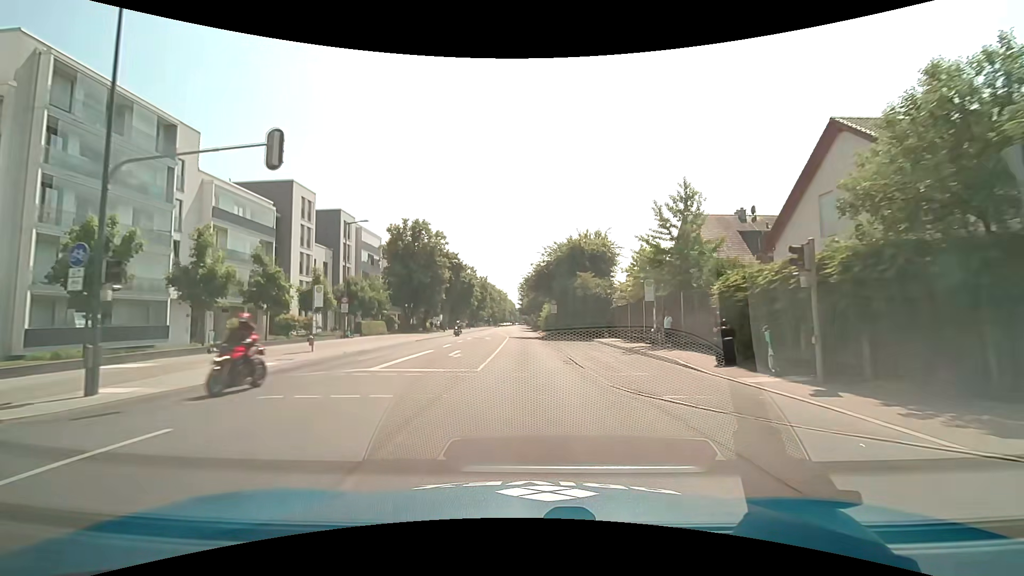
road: secondary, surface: asphalt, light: Day
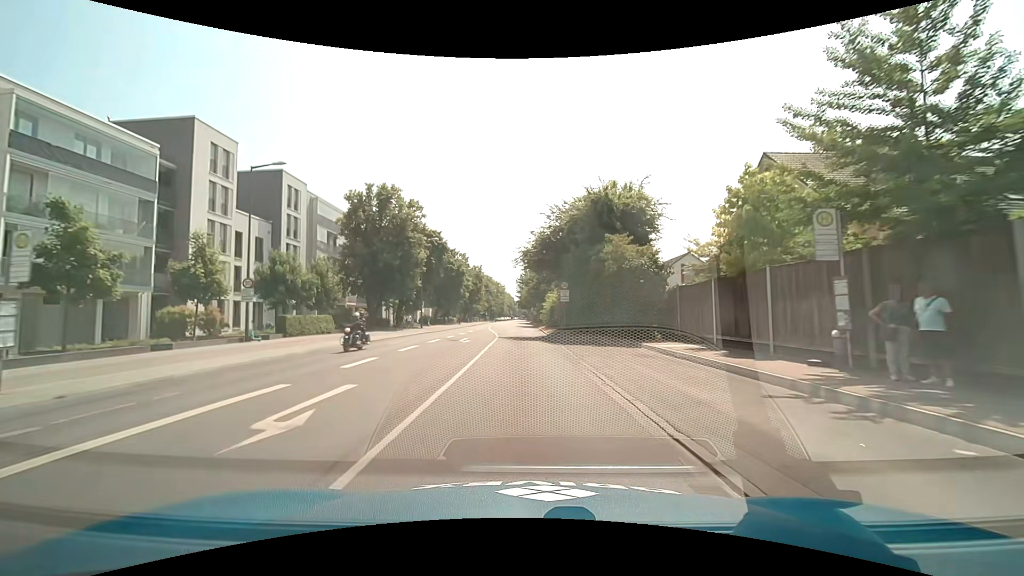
(0.0, +15.3) m; 0°
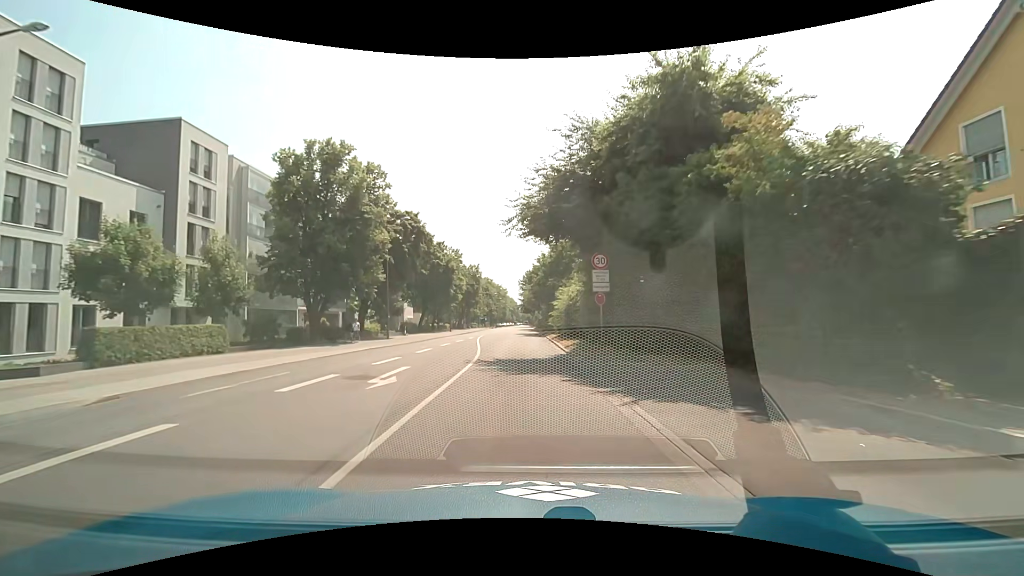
(-0.1, +15.3) m; -1°
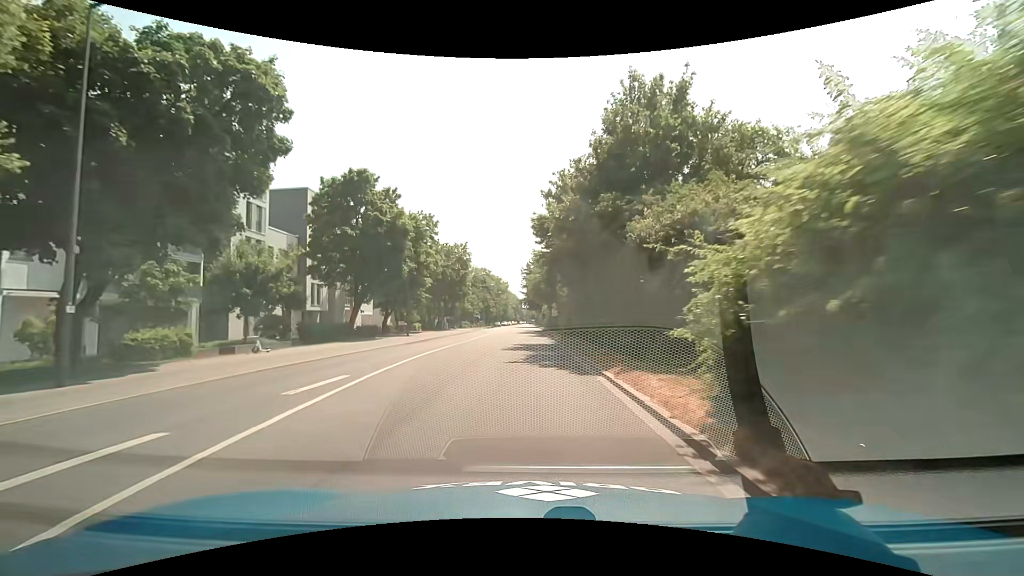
(-0.4, +30.5) m; -1°
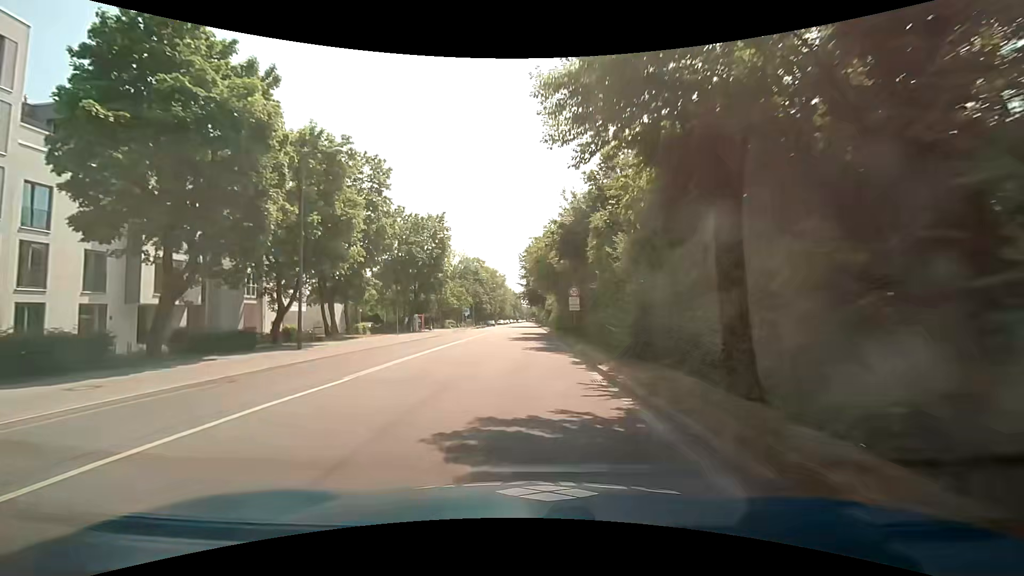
(+0.1, +22.8) m; 0°
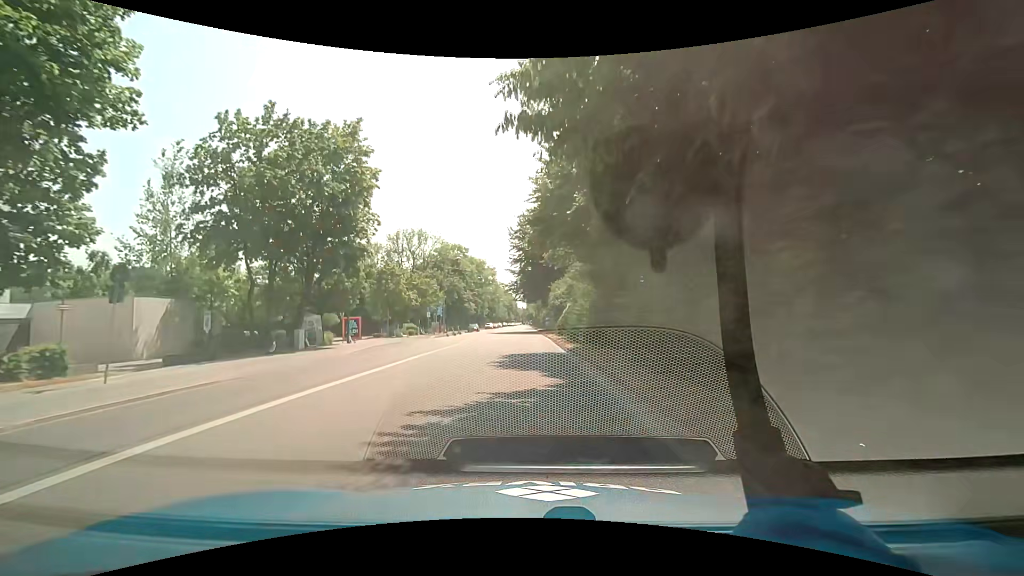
(+0.2, +30.5) m; +1°
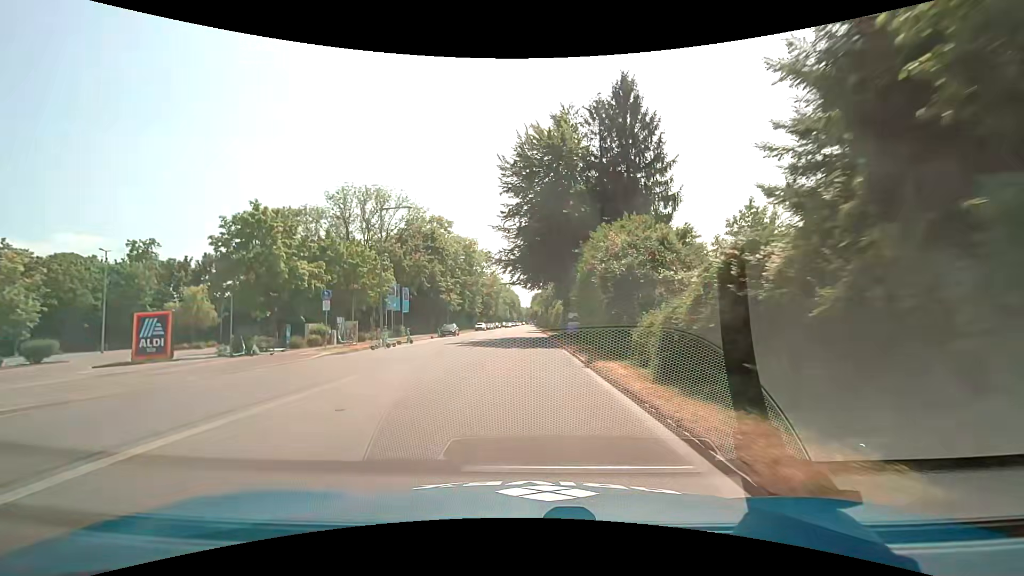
(-0.2, +30.4) m; 0°
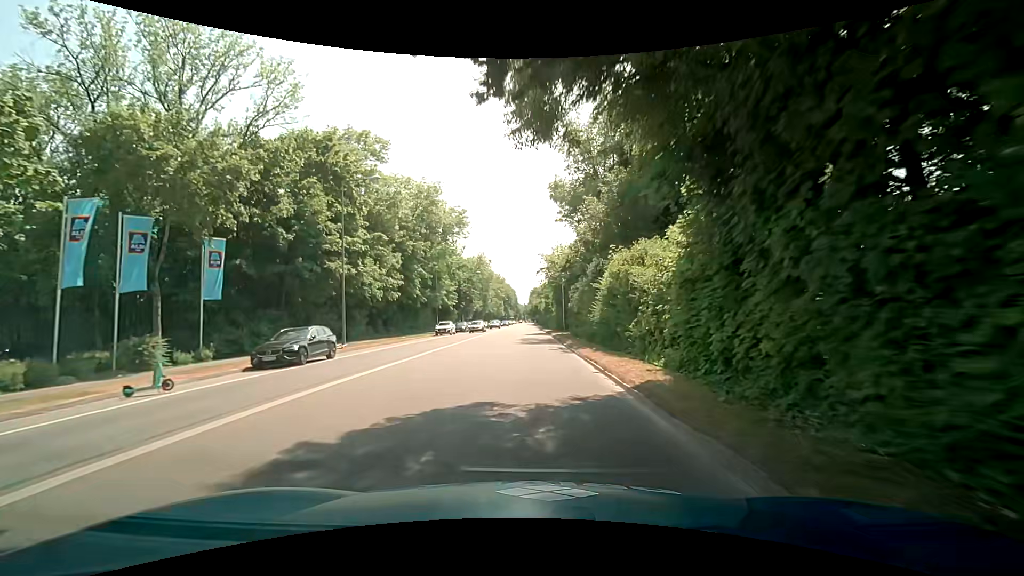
(-0.2, +38.0) m; +1°
(0, +10) (0, +20) (0, +30) (0, +40) (-1, +50) (-1, +60) (-1, +70) (-1, +80) (-1, +90) (-1, +100) m
